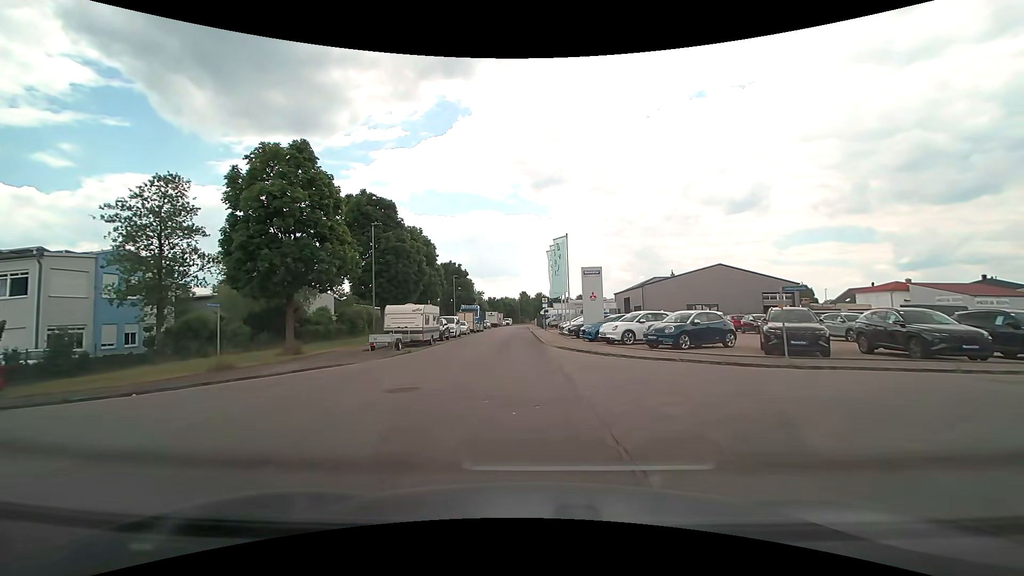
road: residential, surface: asphalt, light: Day
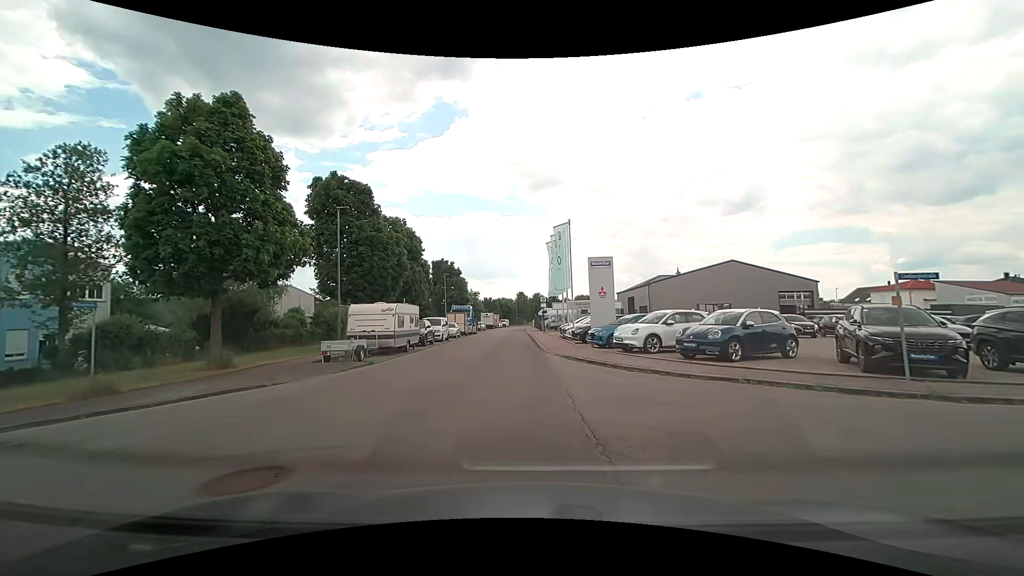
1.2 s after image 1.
(0.0, +5.2) m; 0°
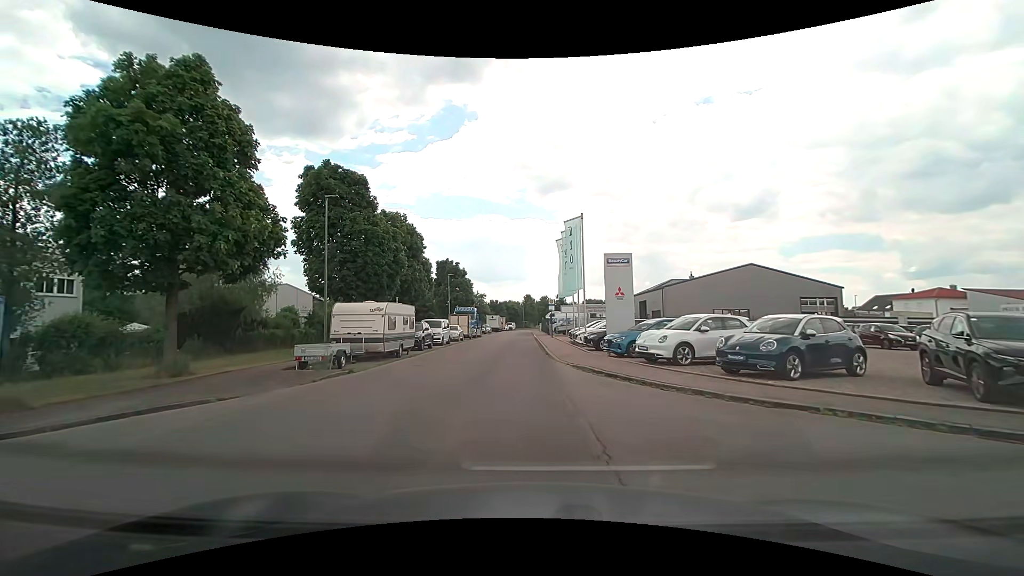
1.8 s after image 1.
(0.0, +2.8) m; -2°
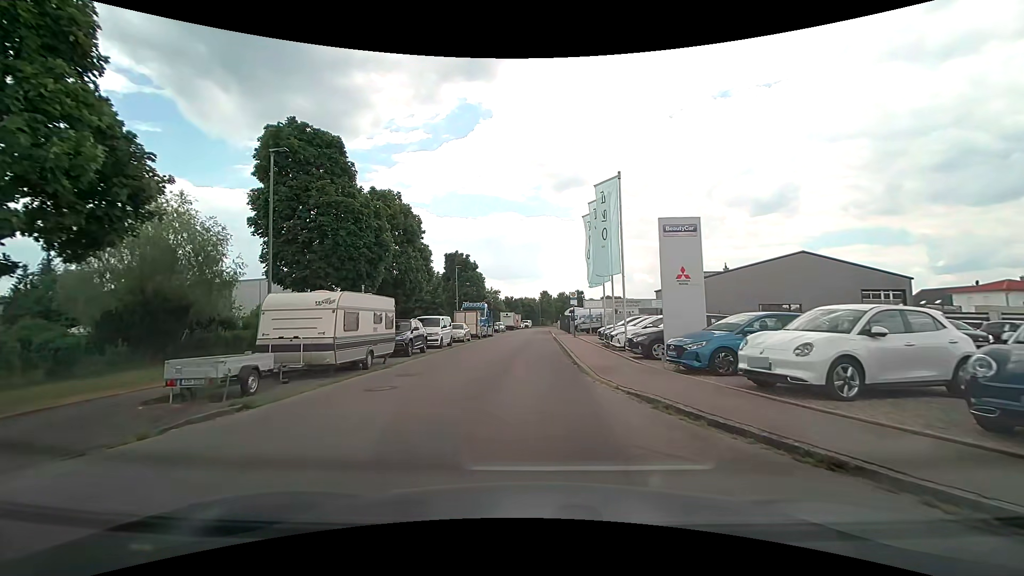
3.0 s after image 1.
(+0.1, +6.9) m; 0°
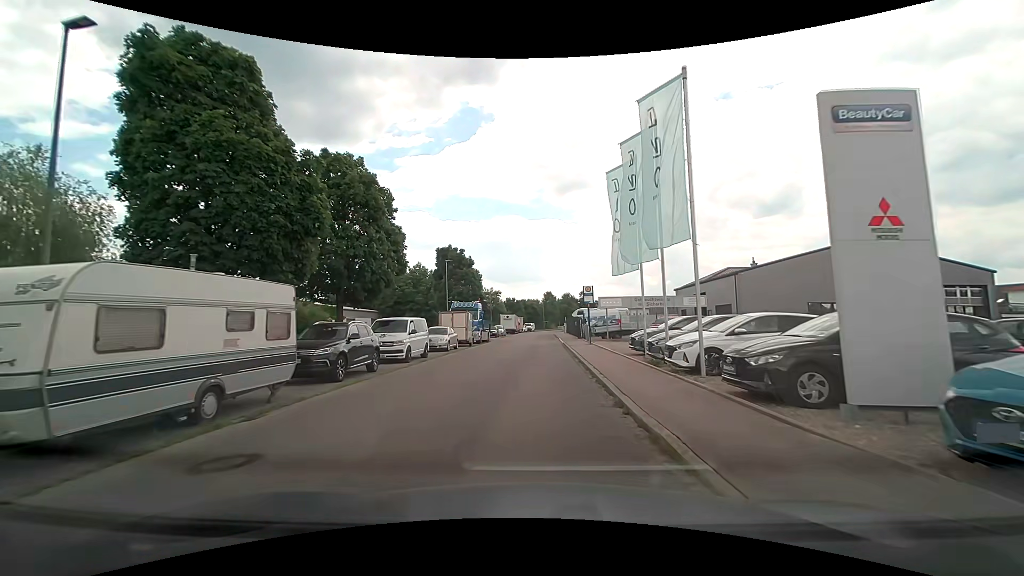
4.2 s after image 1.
(-0.1, +8.4) m; -1°
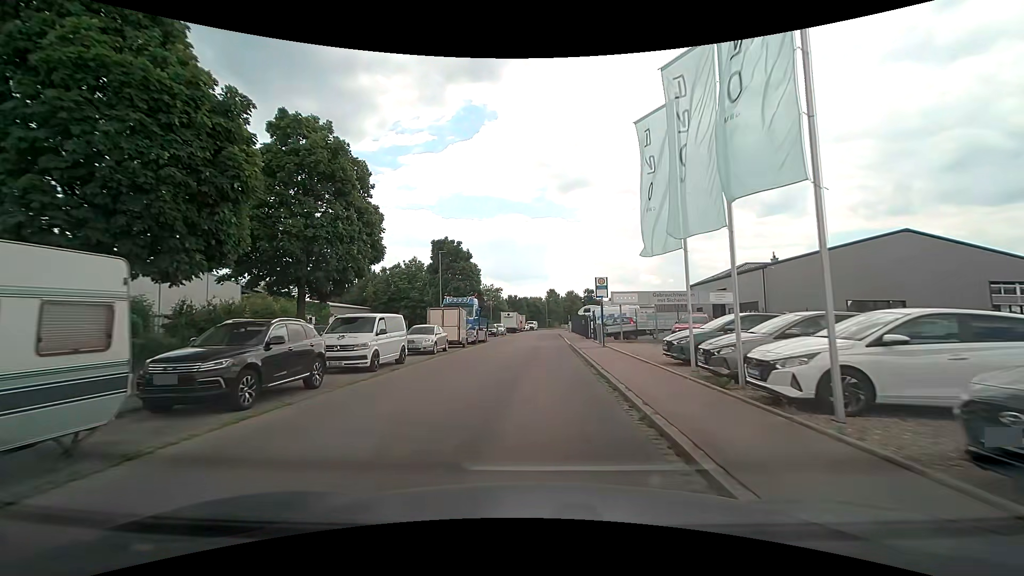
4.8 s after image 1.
(0.0, +4.7) m; 0°
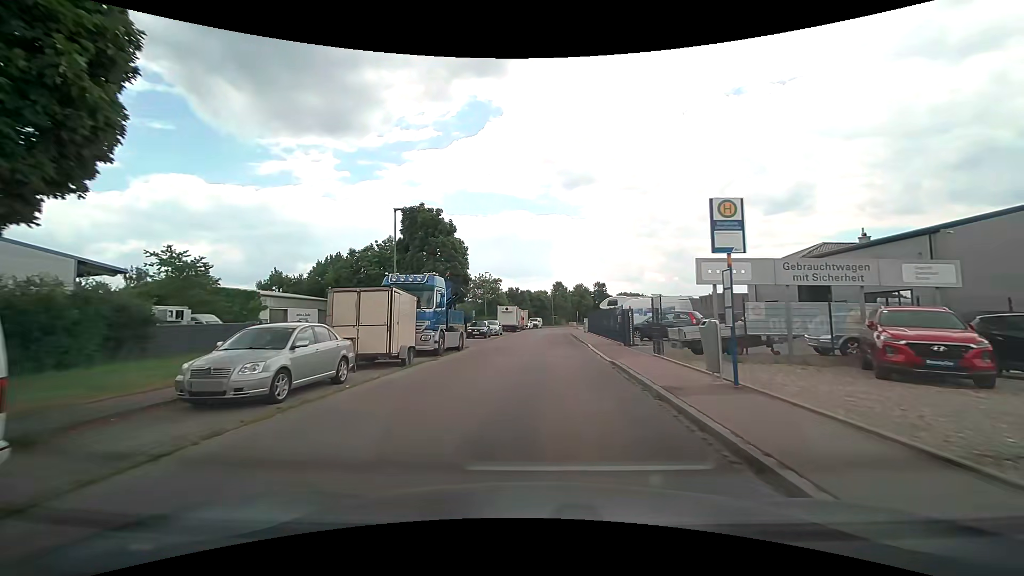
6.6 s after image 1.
(-0.2, +15.5) m; -1°
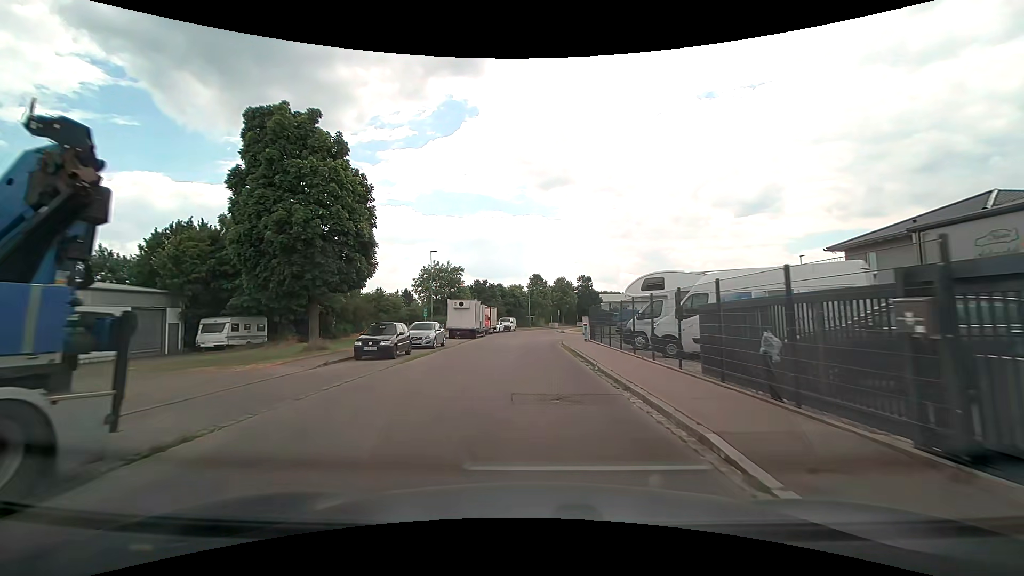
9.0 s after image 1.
(+0.6, +20.9) m; +2°
(0, +10) (0, +20) (0, +30) (0, +40) (+1, +50) (+1, +60) (+2, +70) (+4, +80) (+7, +89) (+11, +98) m
